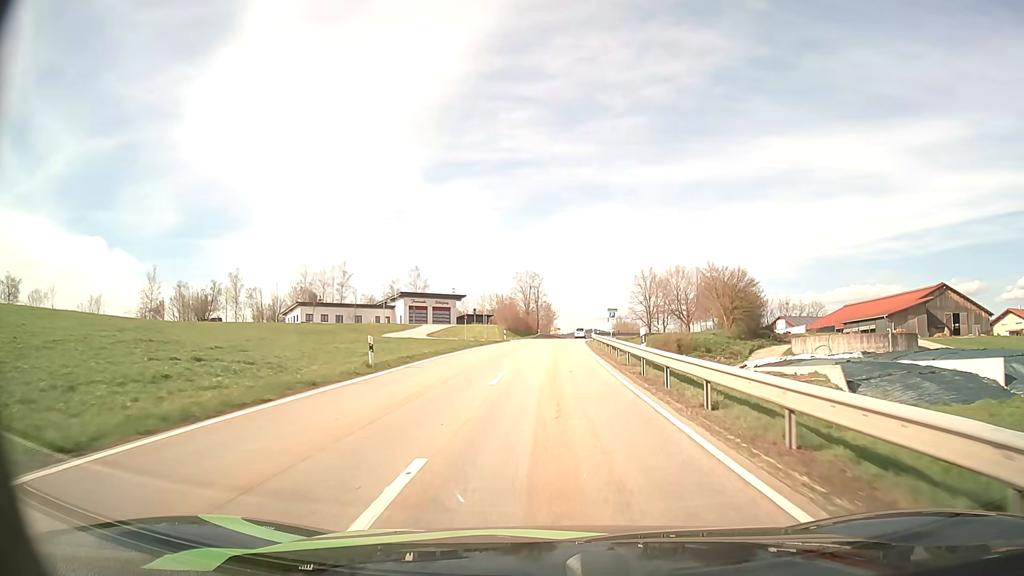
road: secondary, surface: asphalt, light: Day
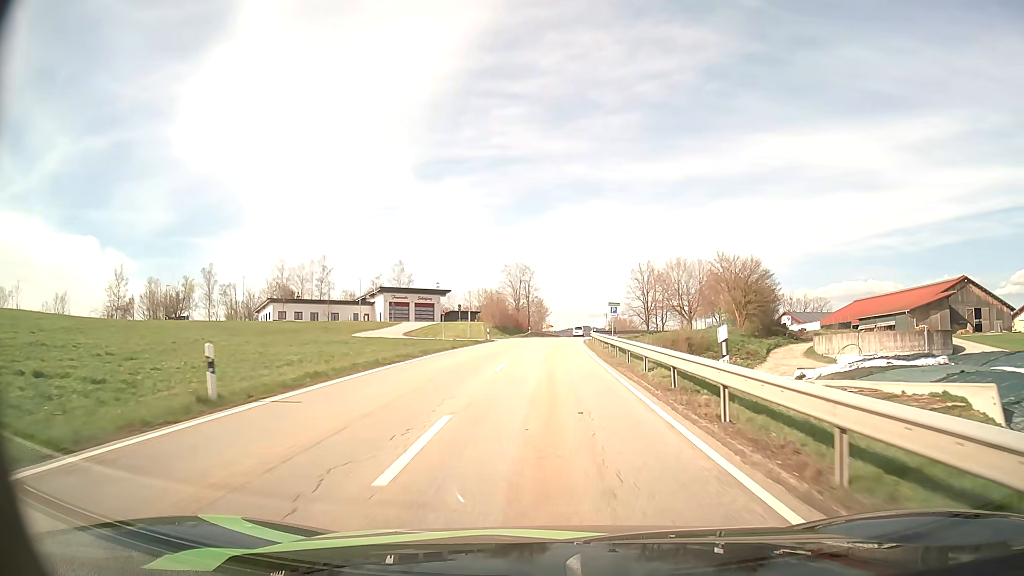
(+0.1, +9.6) m; +1°
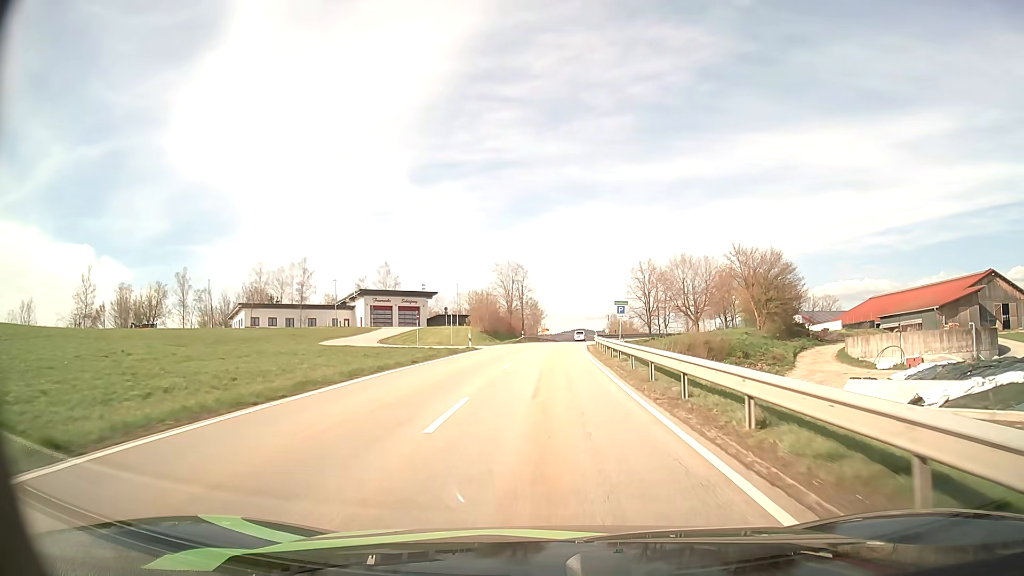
(0.0, +9.6) m; 0°
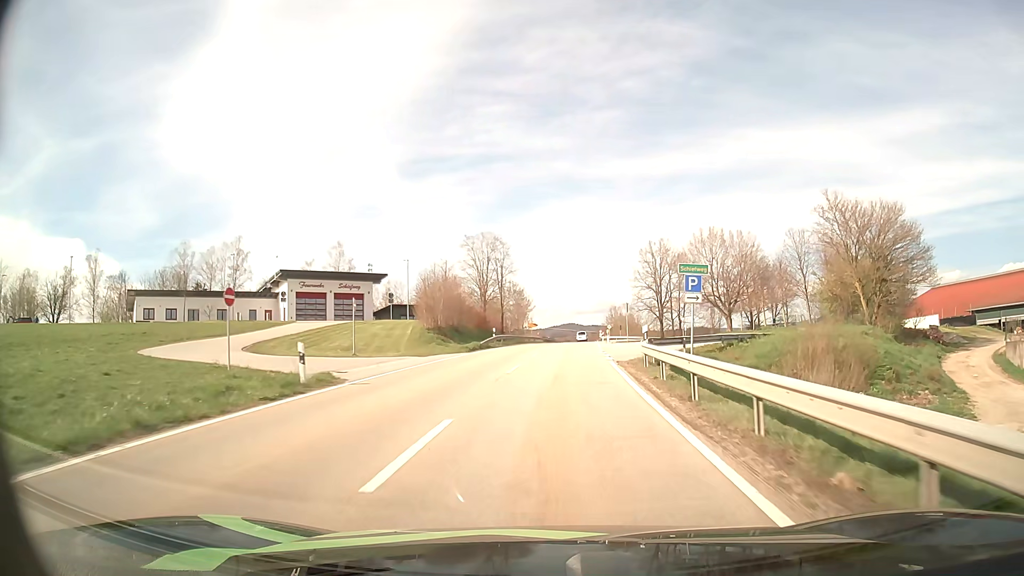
(+0.2, +28.3) m; +1°
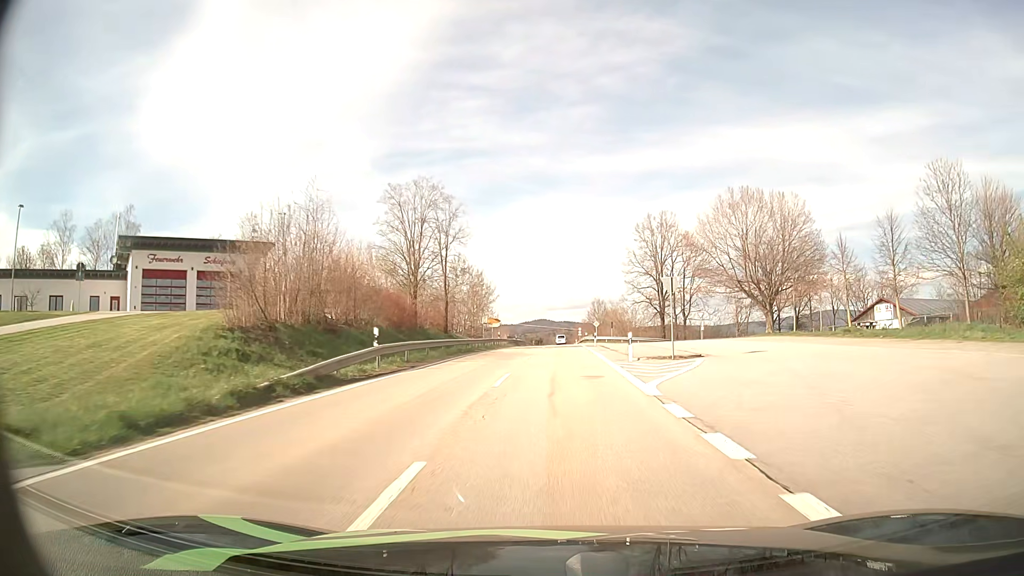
(+0.4, +27.9) m; +2°
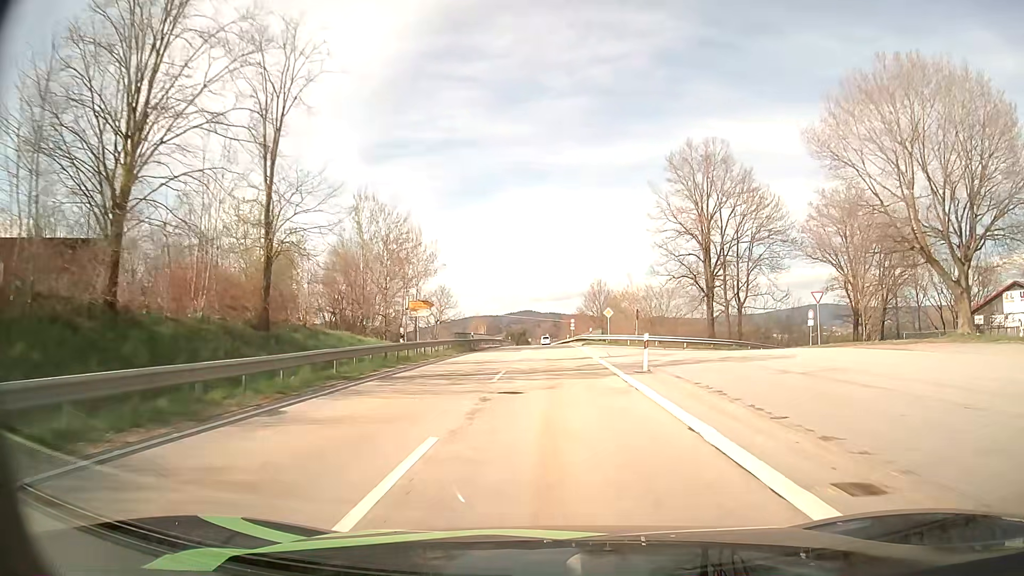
(+0.7, +36.0) m; +1°
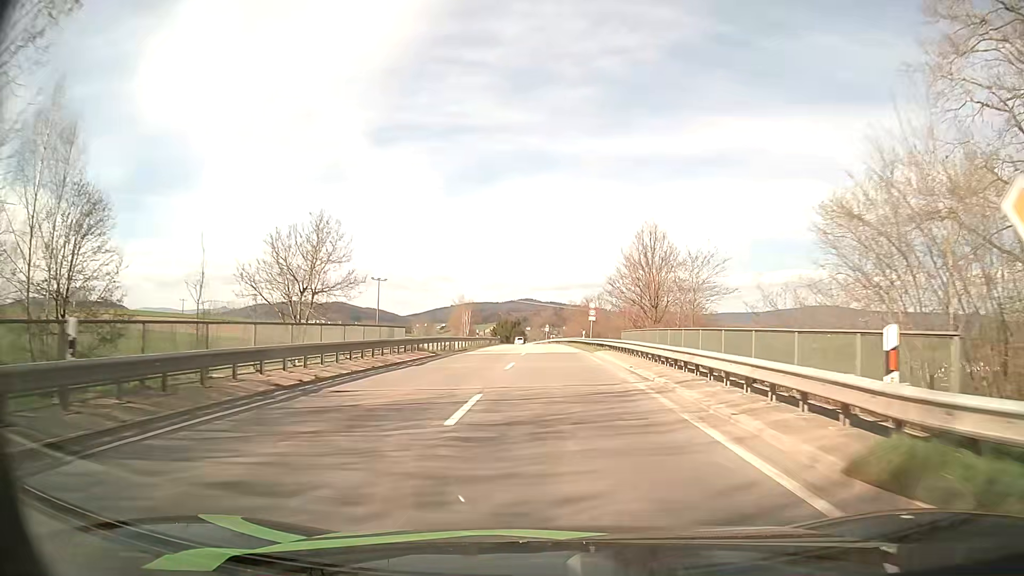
(+0.1, +45.9) m; 0°
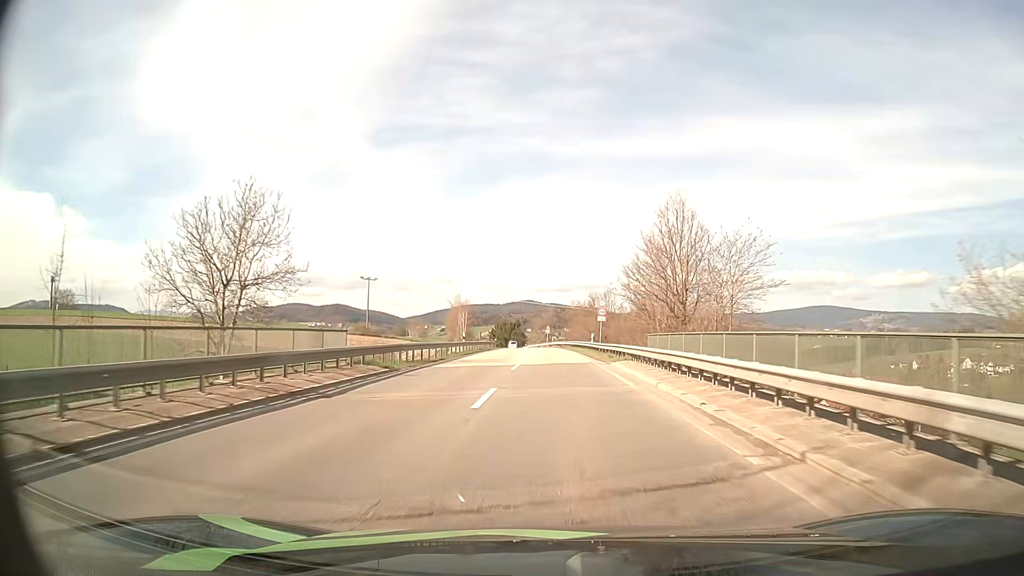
(0.0, +9.6) m; 0°
(0, +10) (0, +20) (0, +30) (0, +40) (0, +50) (-1, +60) (-1, +70) (-1, +80) (-2, +90) (-2, +100) m
